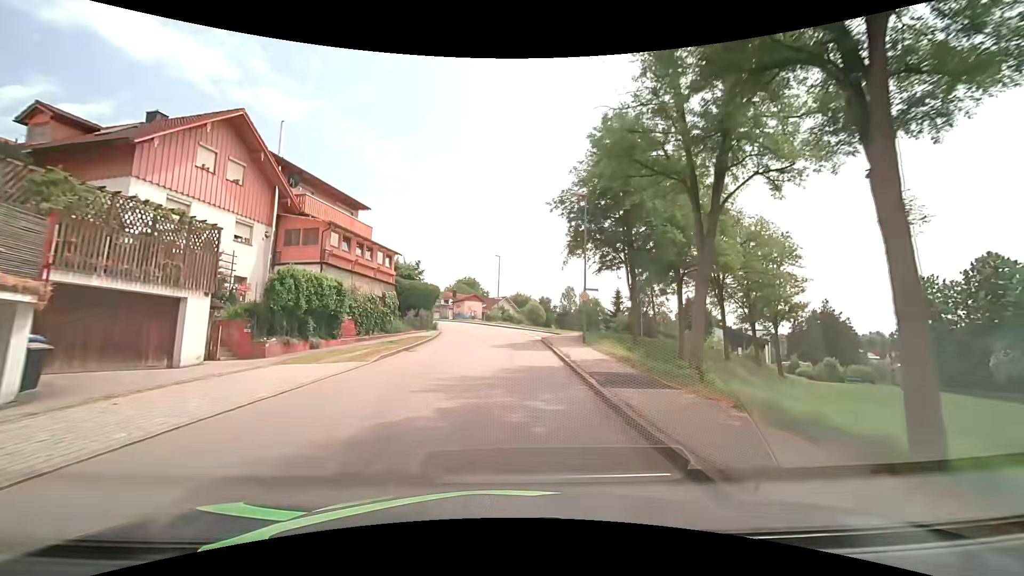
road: unclassified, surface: asphalt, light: Day
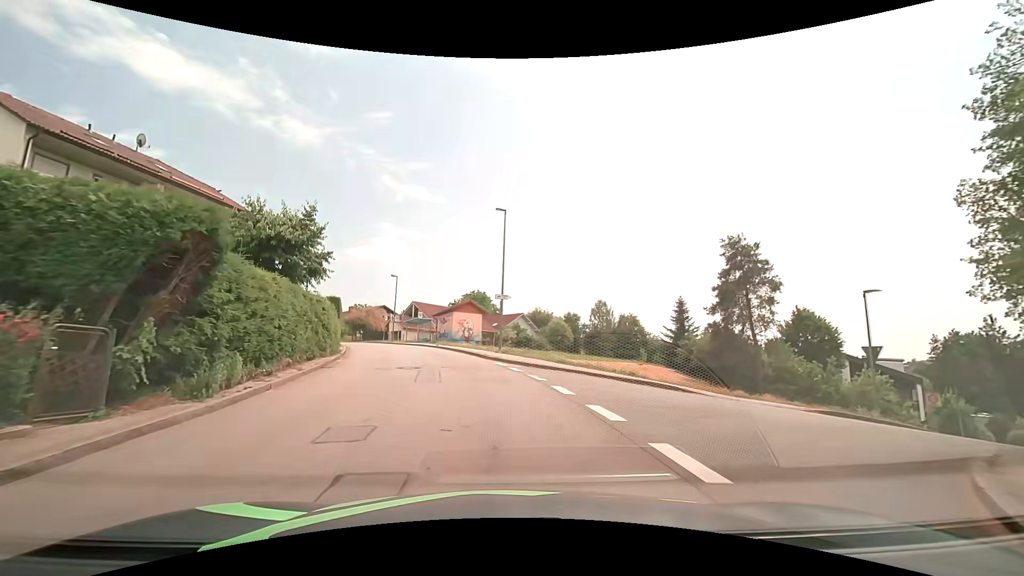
(+0.2, +30.7) m; -1°
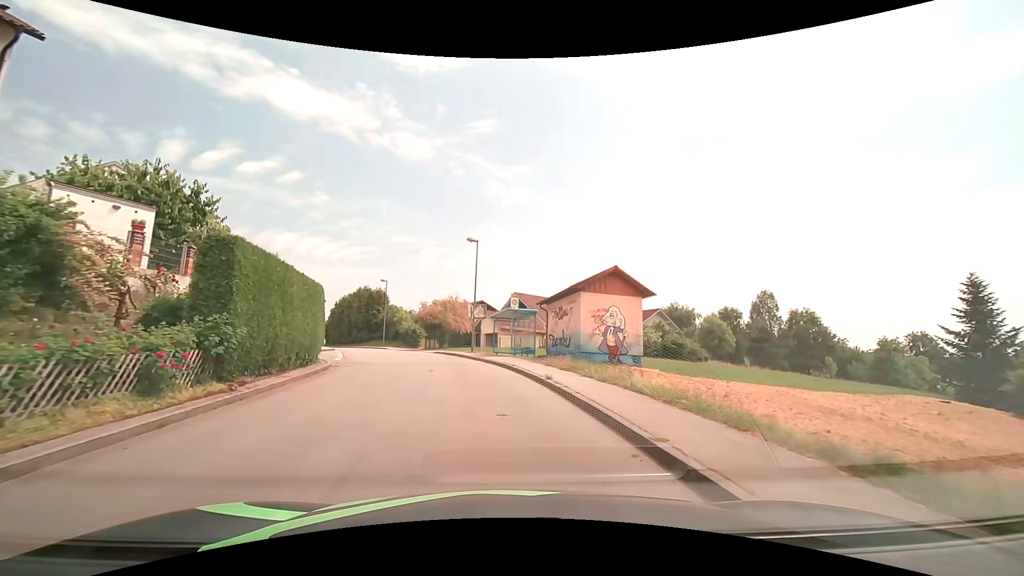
(-3.2, +25.6) m; -13°
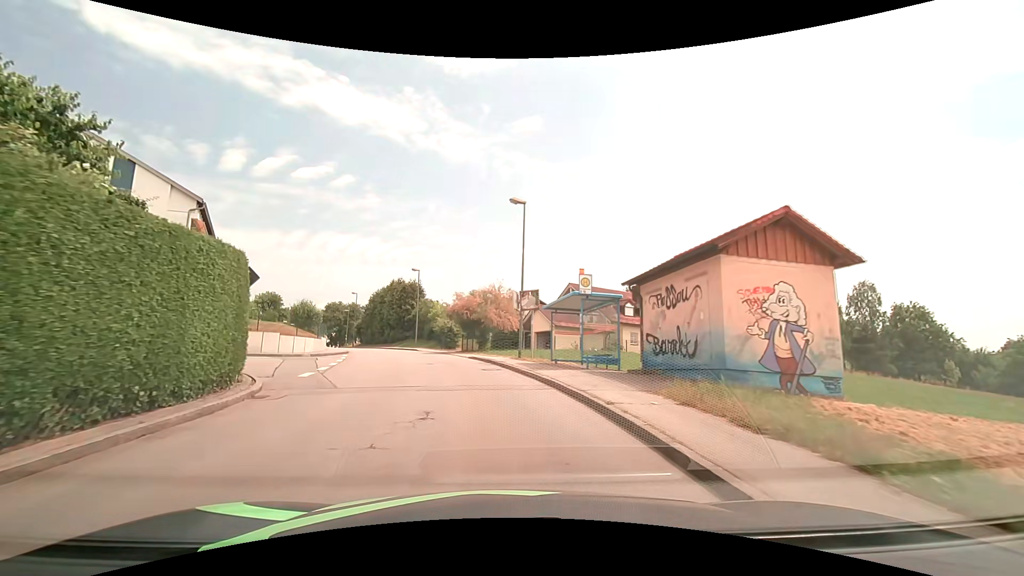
(-0.4, +10.1) m; -5°
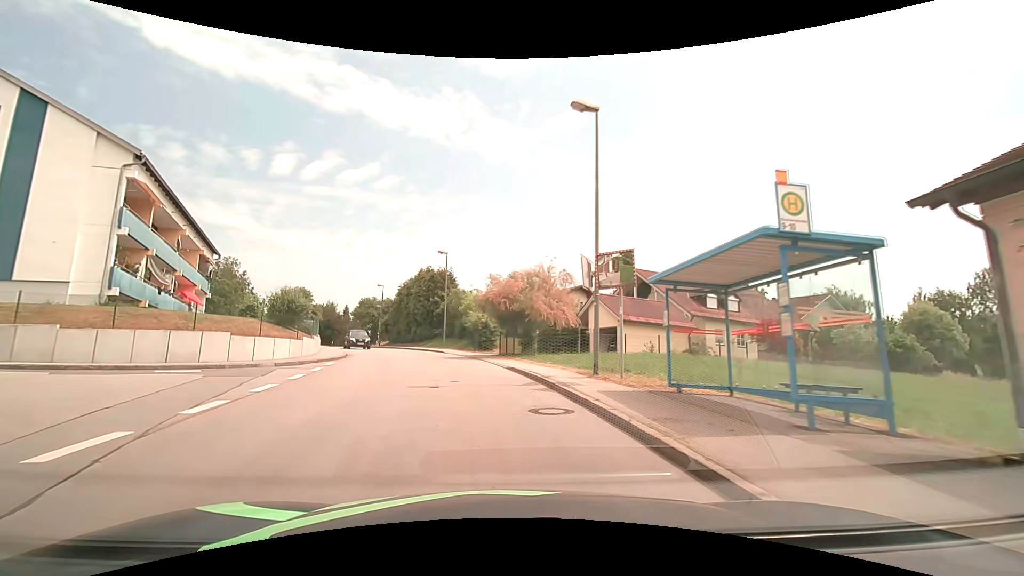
(-0.5, +10.2) m; -5°
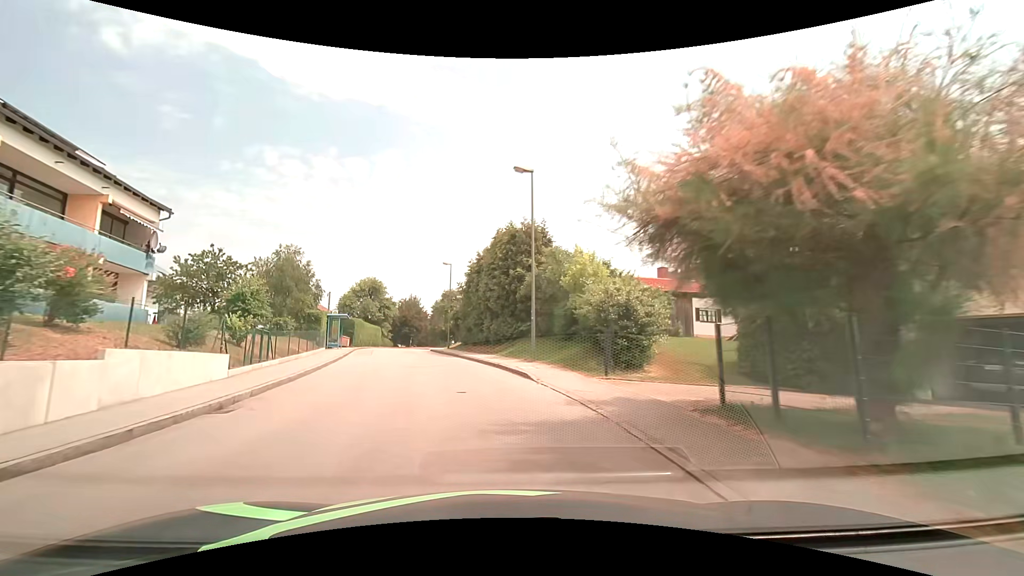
(-1.7, +20.7) m; -11°
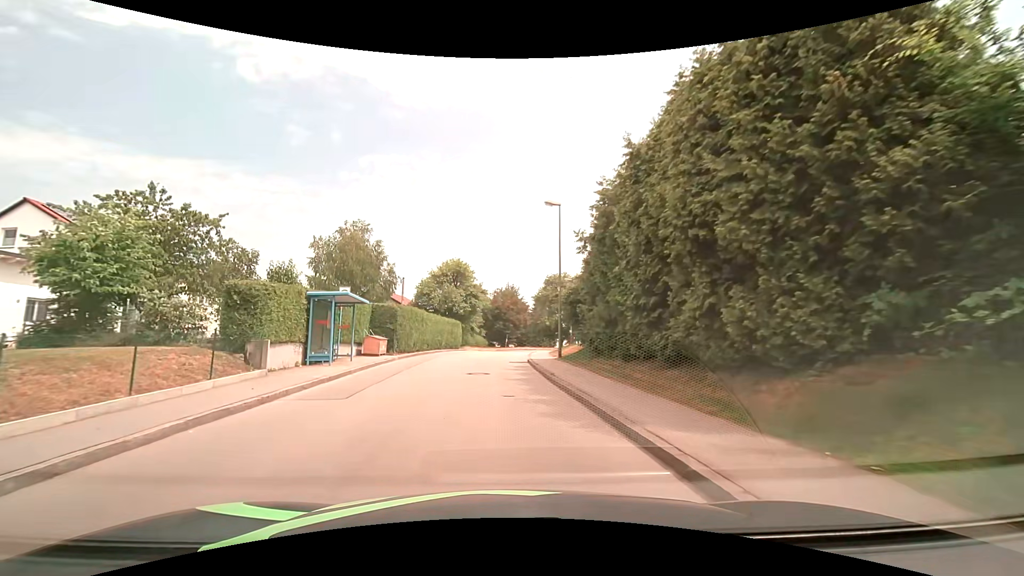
(-2.5, +20.9) m; -12°
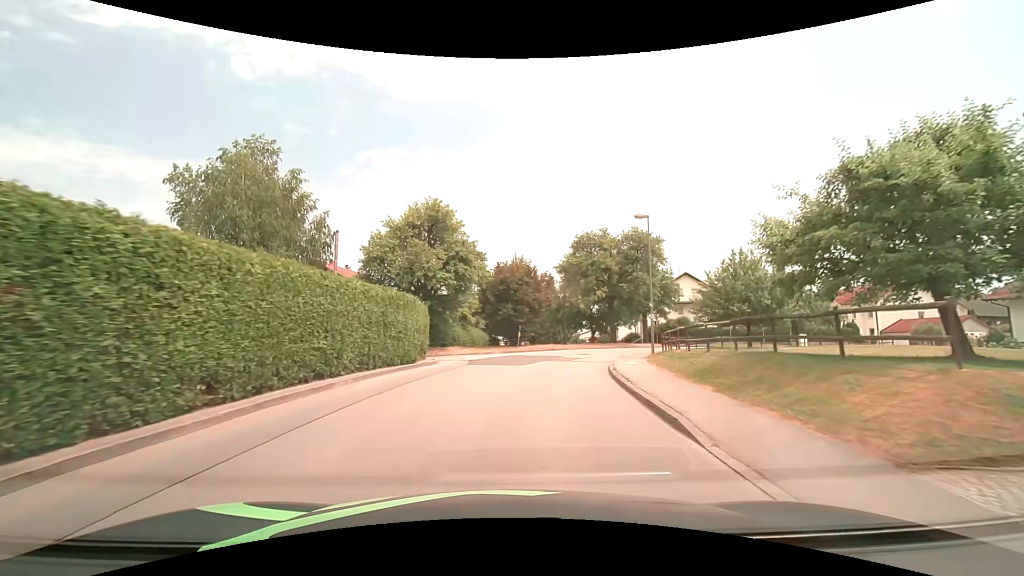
(-1.1, +27.1) m; -1°
